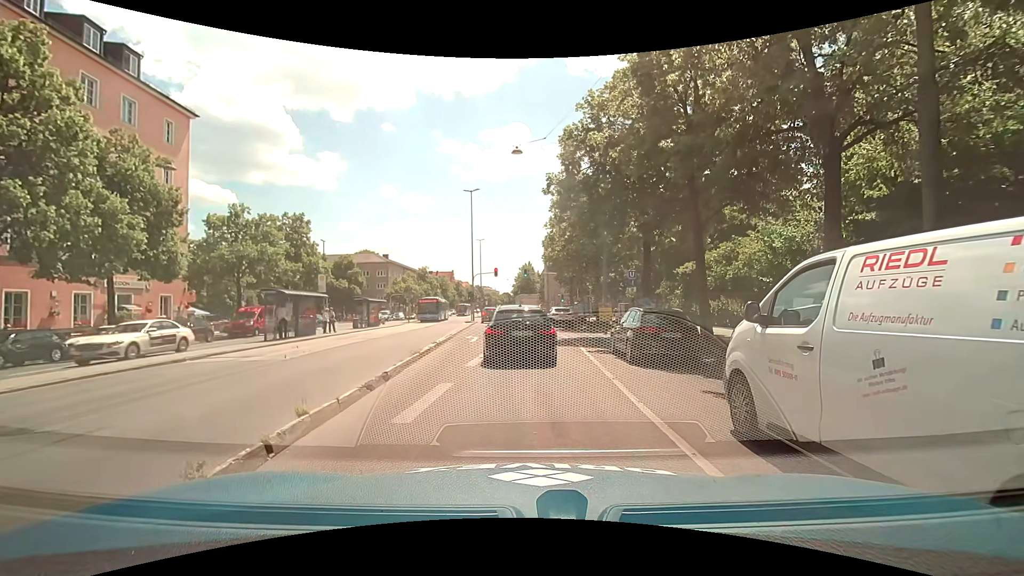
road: secondary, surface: asphalt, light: Day
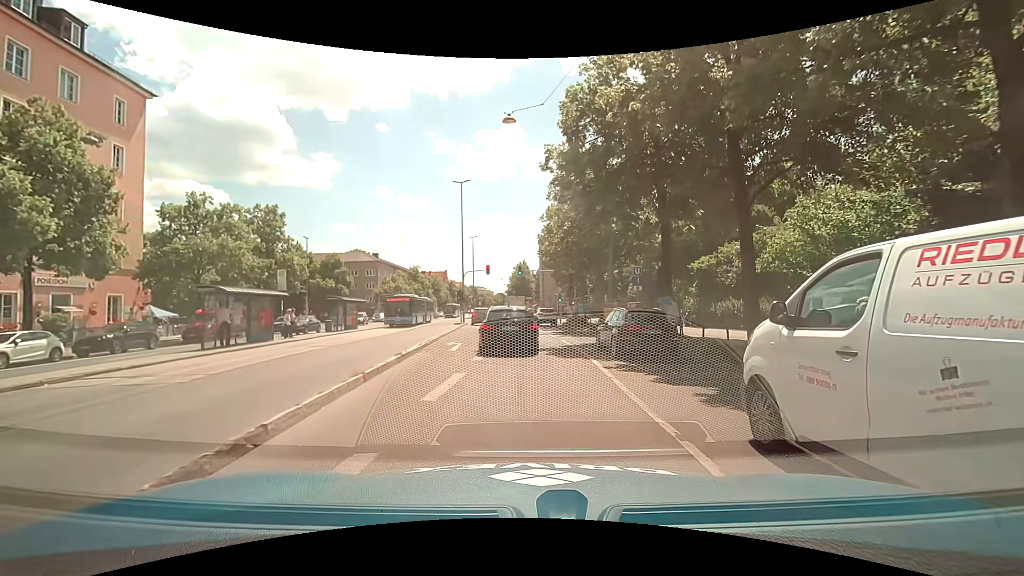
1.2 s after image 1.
(-0.1, +4.8) m; -1°
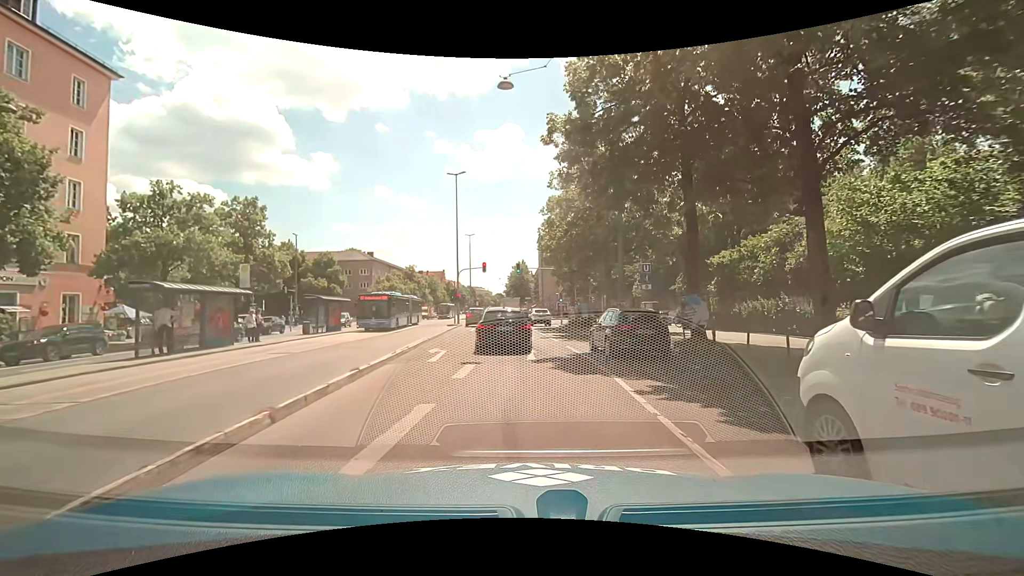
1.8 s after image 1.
(0.0, +3.6) m; +1°
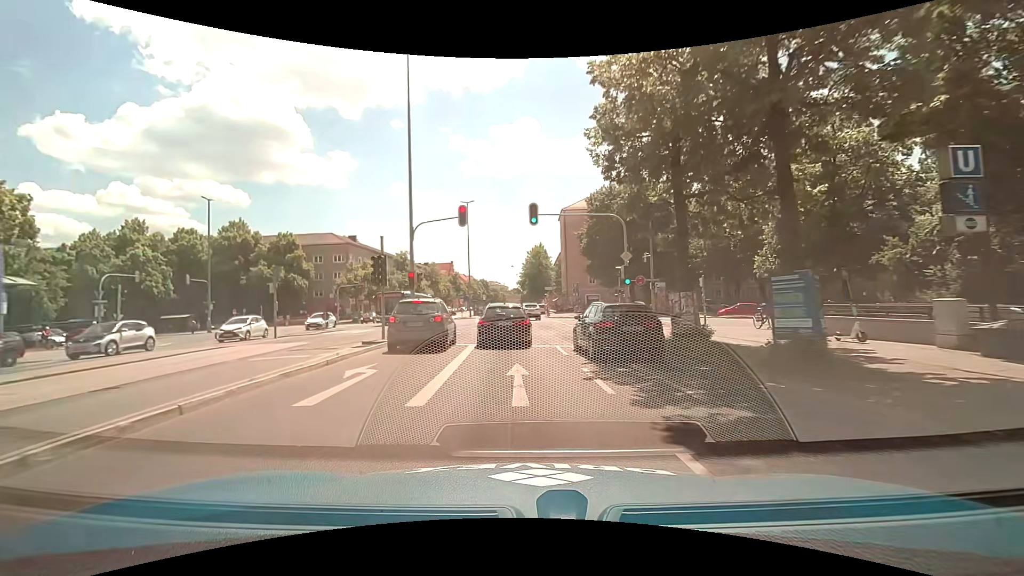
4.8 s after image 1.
(-0.7, +27.1) m; -3°
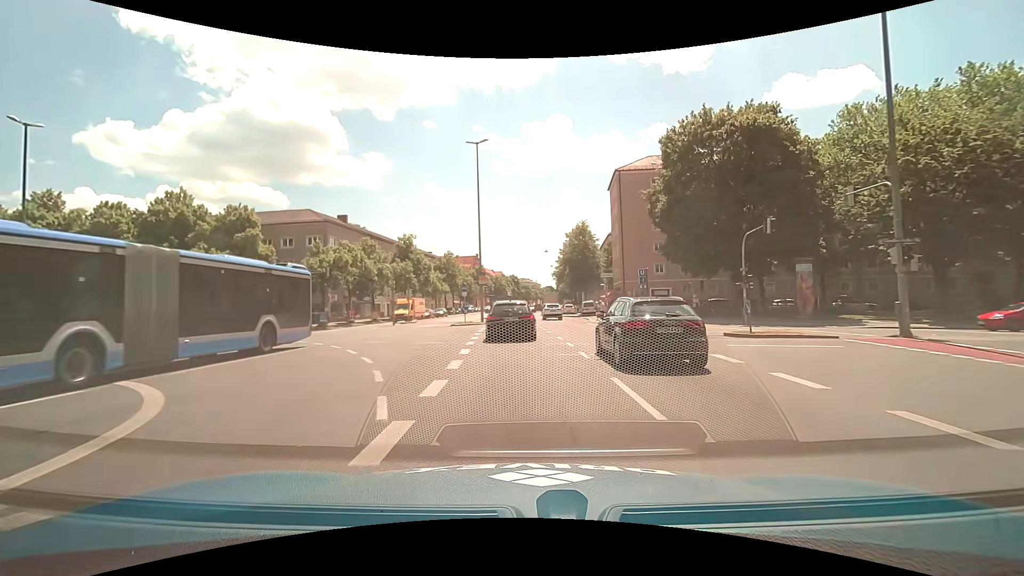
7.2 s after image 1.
(-0.7, +25.1) m; -3°
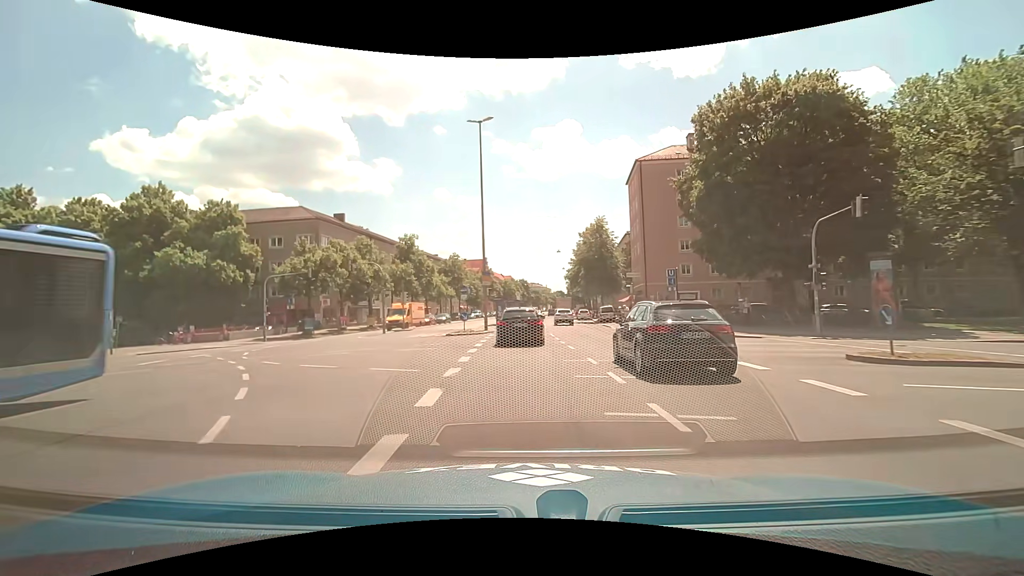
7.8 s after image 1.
(-0.1, +6.5) m; -2°
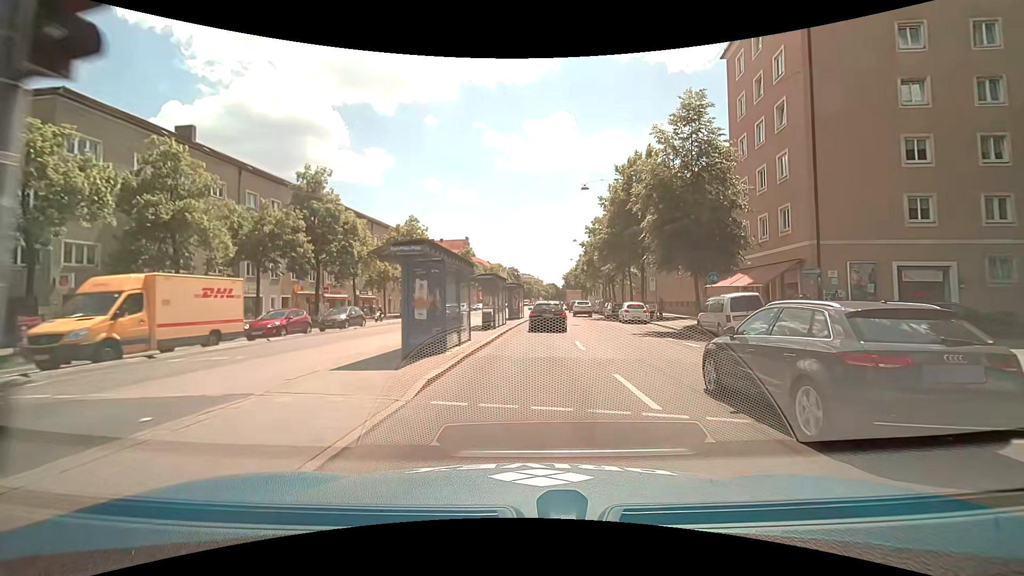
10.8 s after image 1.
(-0.2, +35.1) m; +1°
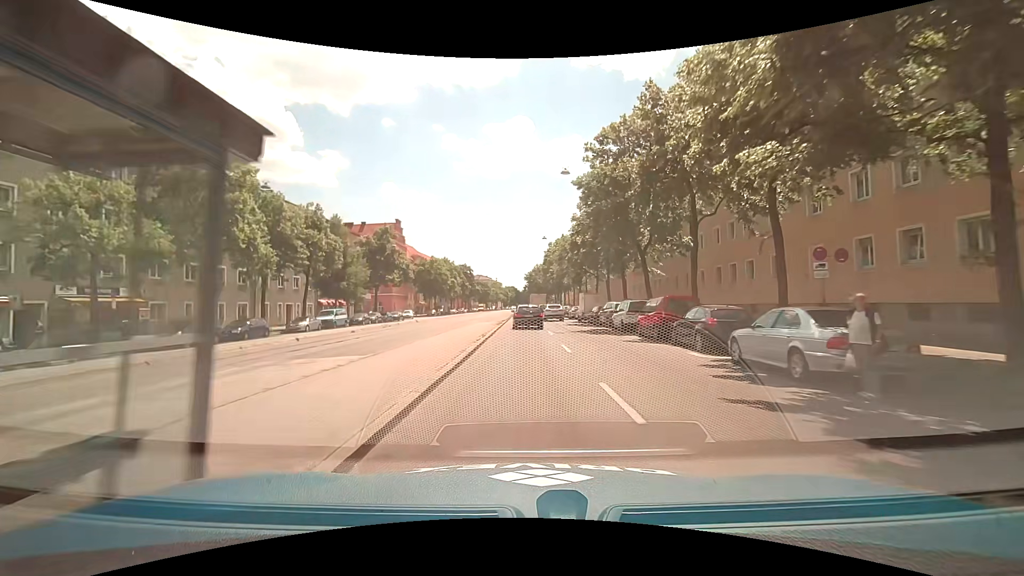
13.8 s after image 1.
(+1.9, +37.0) m; +5°
